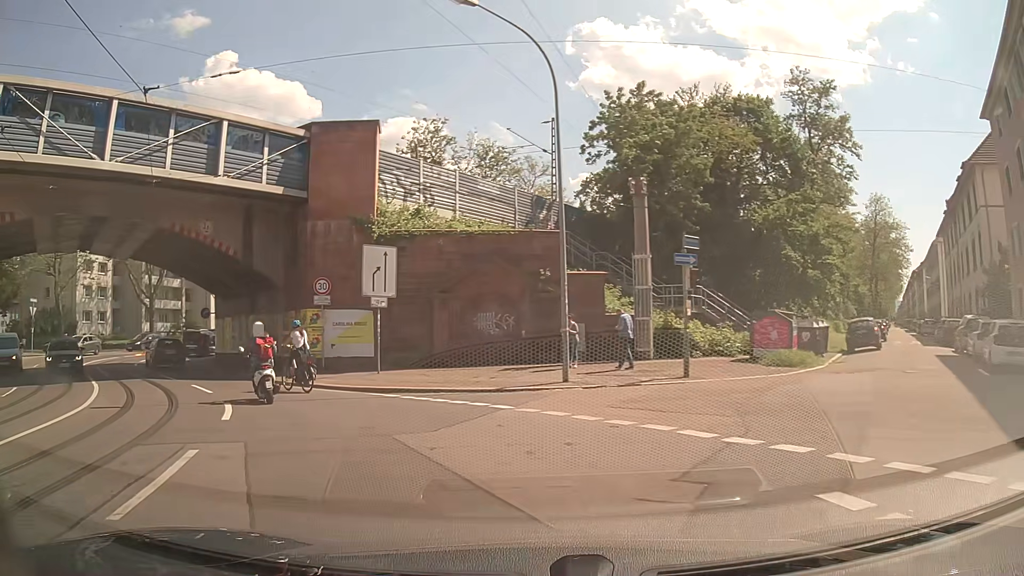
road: primary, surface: asphalt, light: Day
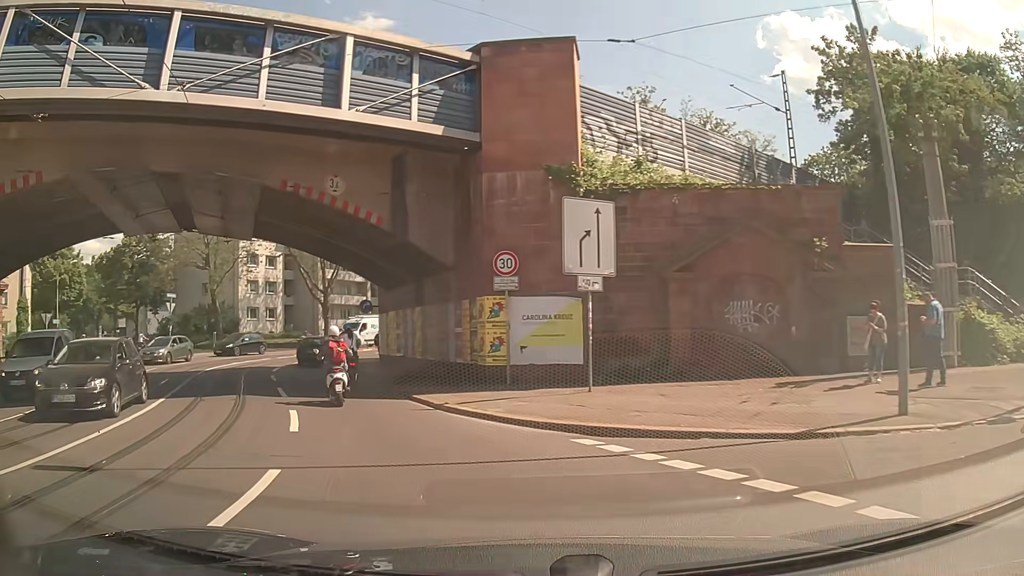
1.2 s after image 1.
(-1.0, +7.2) m; -16°
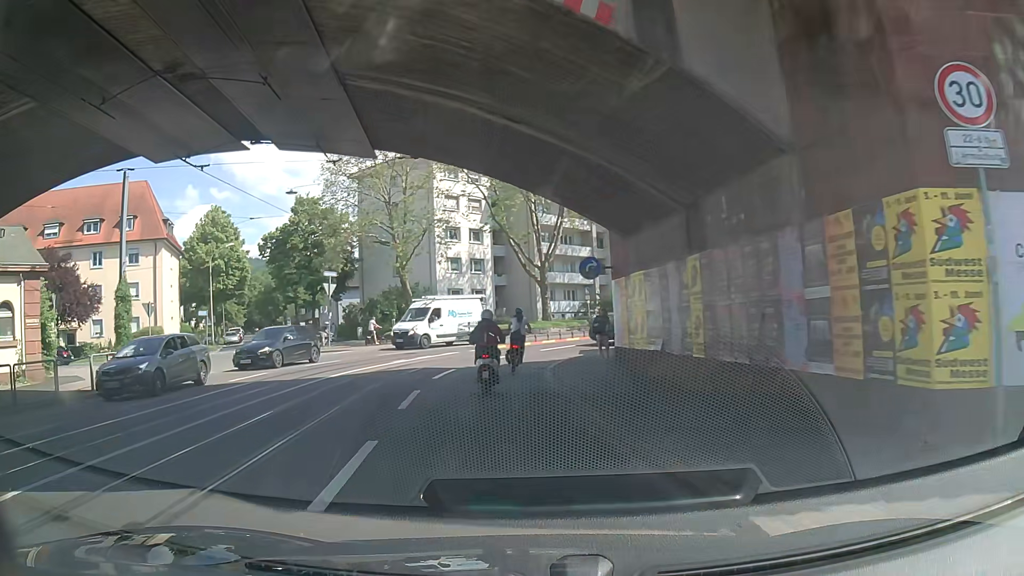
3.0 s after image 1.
(-2.2, +11.2) m; -19°
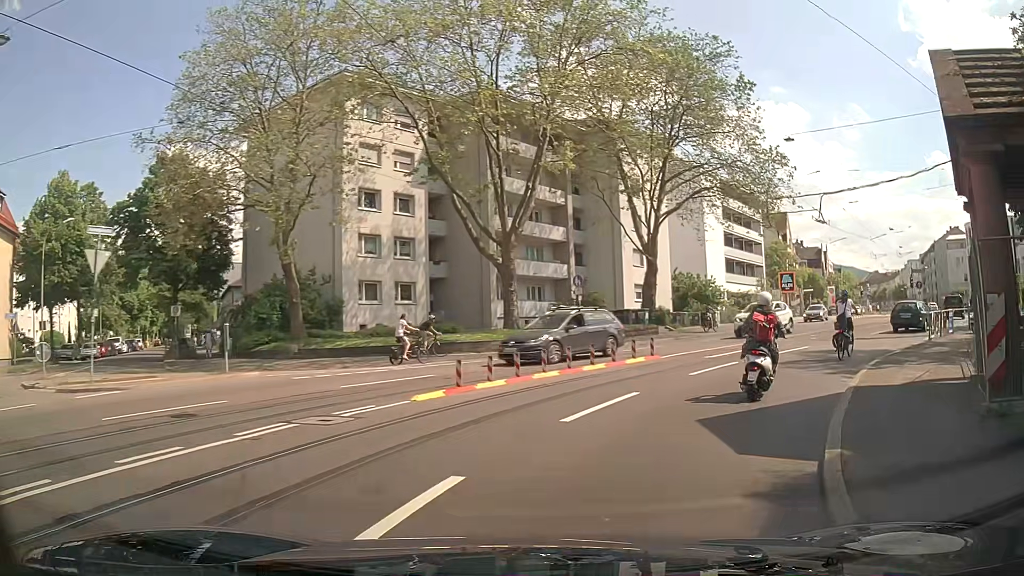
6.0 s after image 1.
(-1.6, +19.9) m; +6°
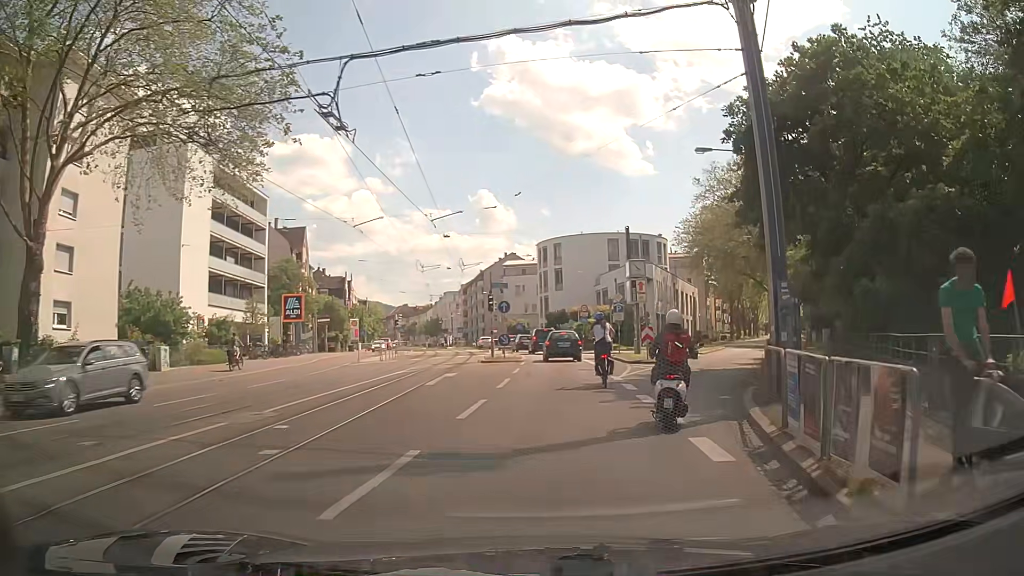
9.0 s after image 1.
(+7.1, +18.9) m; +39°
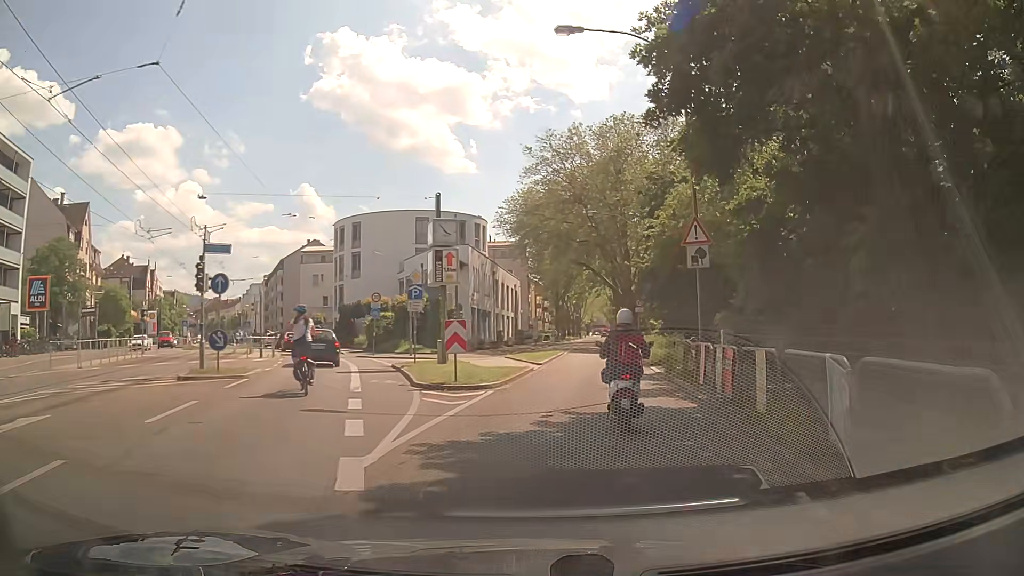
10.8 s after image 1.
(+1.8, +13.3) m; +13°
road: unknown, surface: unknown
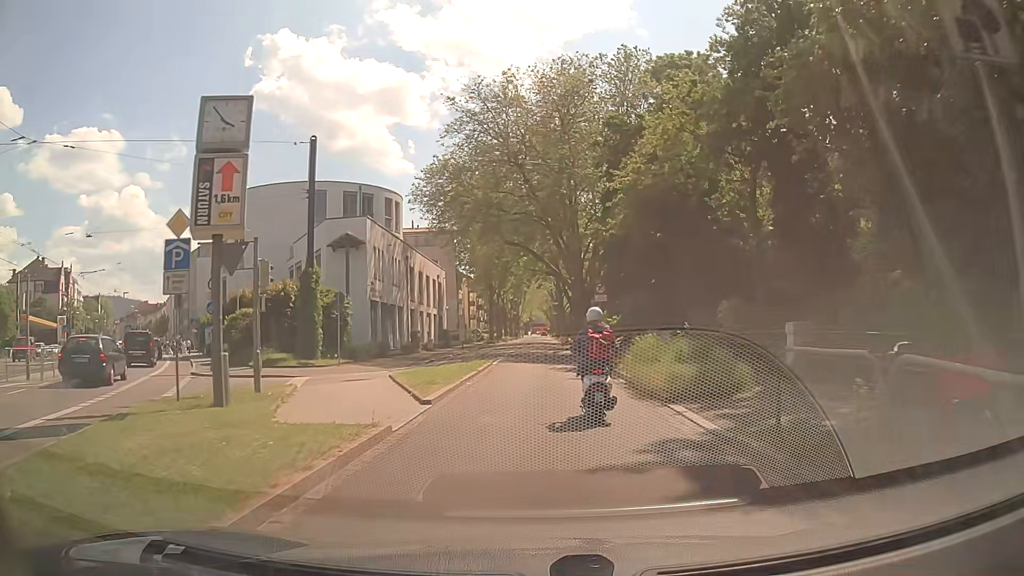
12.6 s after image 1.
(+1.5, +13.9) m; +8°
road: secondary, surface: asphalt
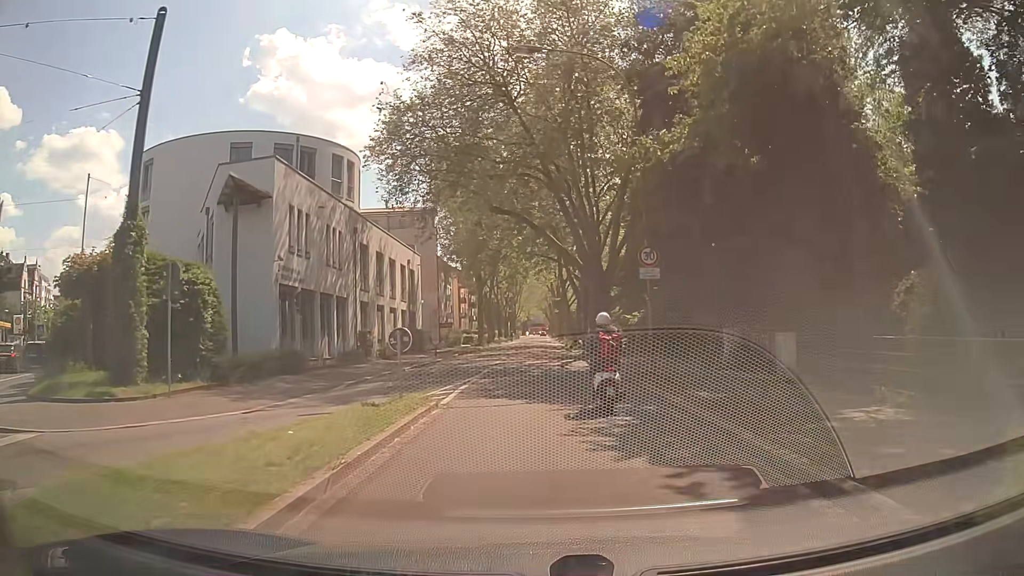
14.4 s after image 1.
(+0.1, +14.7) m; -1°
(0, +10) (0, +20) (+1, +30) (+1, +40) (+1, +50) (+2, +60) (+2, +70) (+3, +80) (+3, +90) (+3, +100) m
